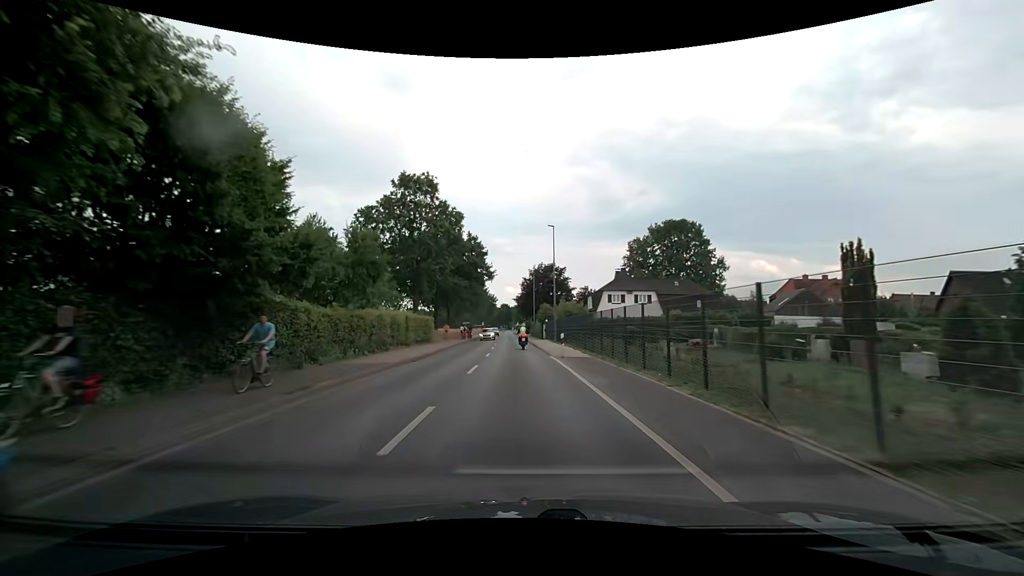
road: secondary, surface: asphalt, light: Day
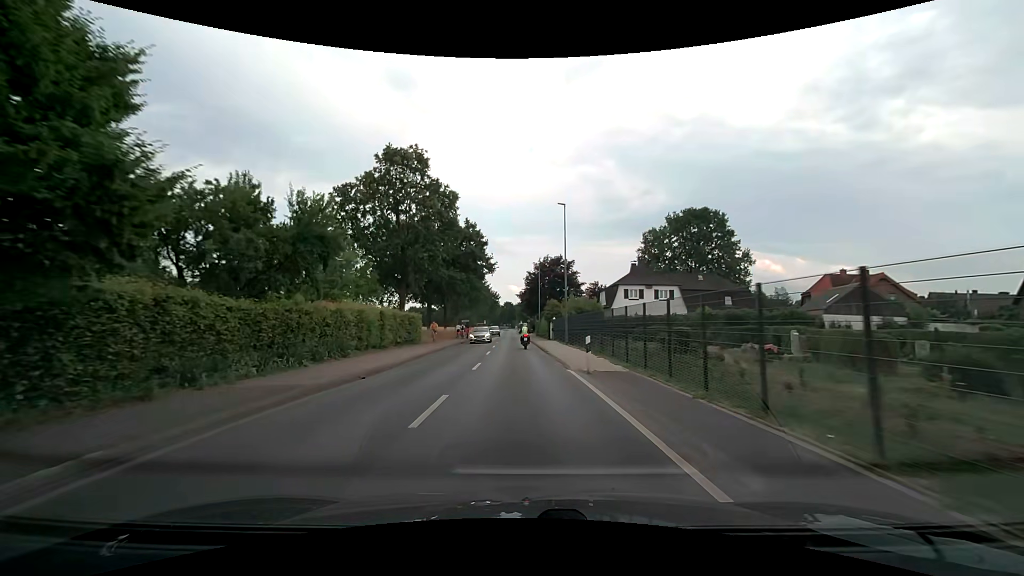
(-0.1, +7.7) m; -1°
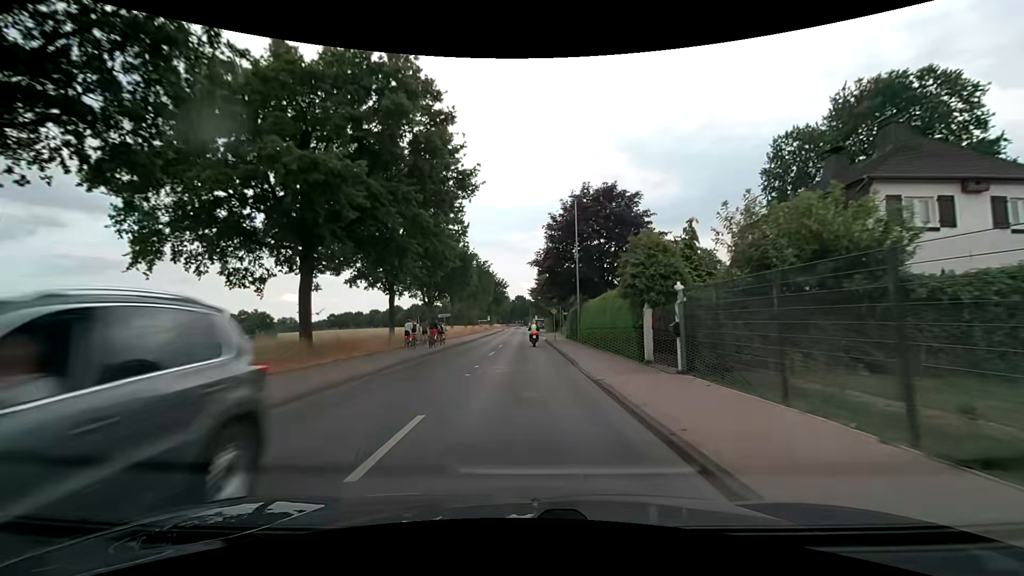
(-0.5, +38.3) m; -1°
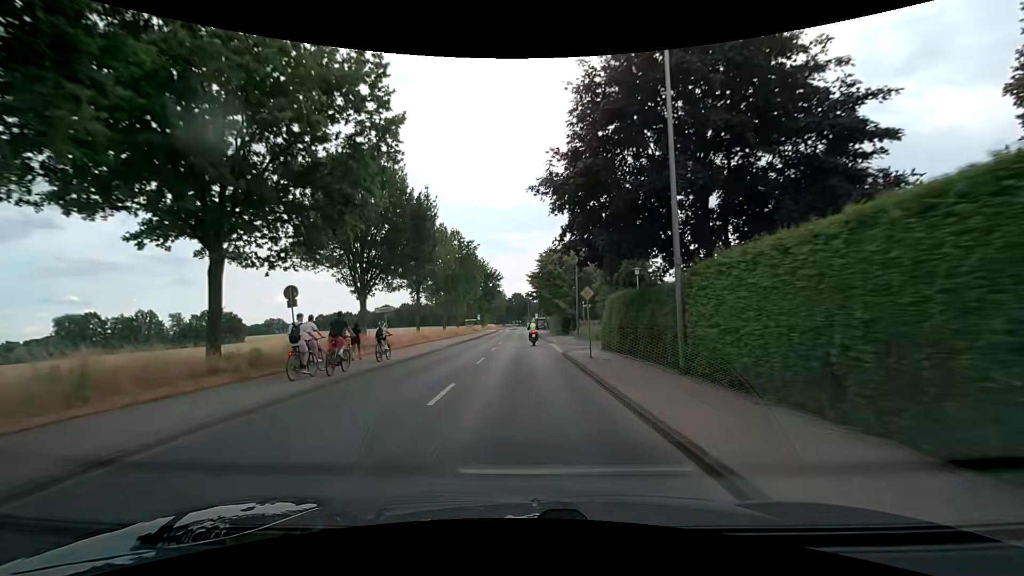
(0.0, +22.9) m; 0°
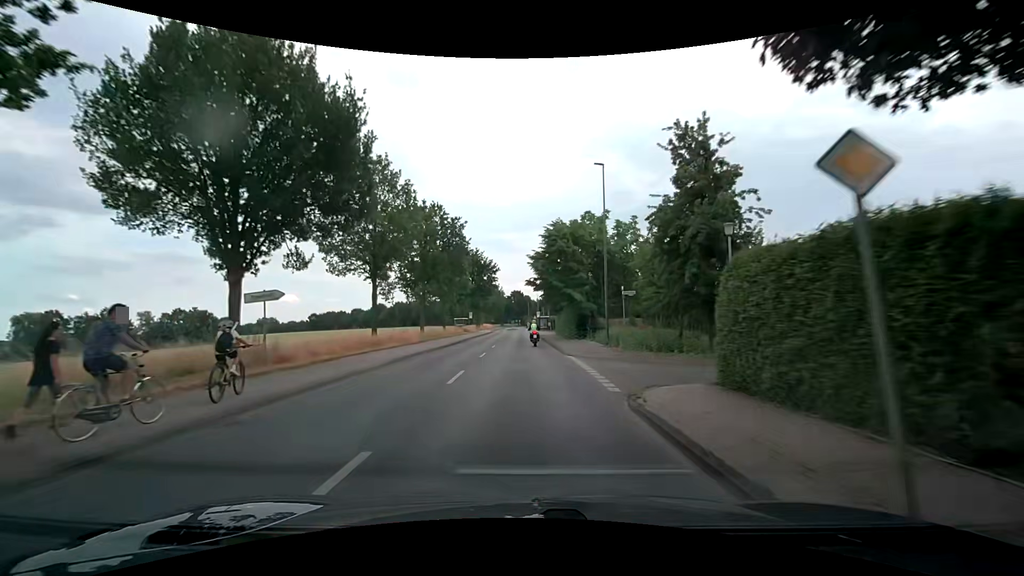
(-0.1, +15.3) m; -1°
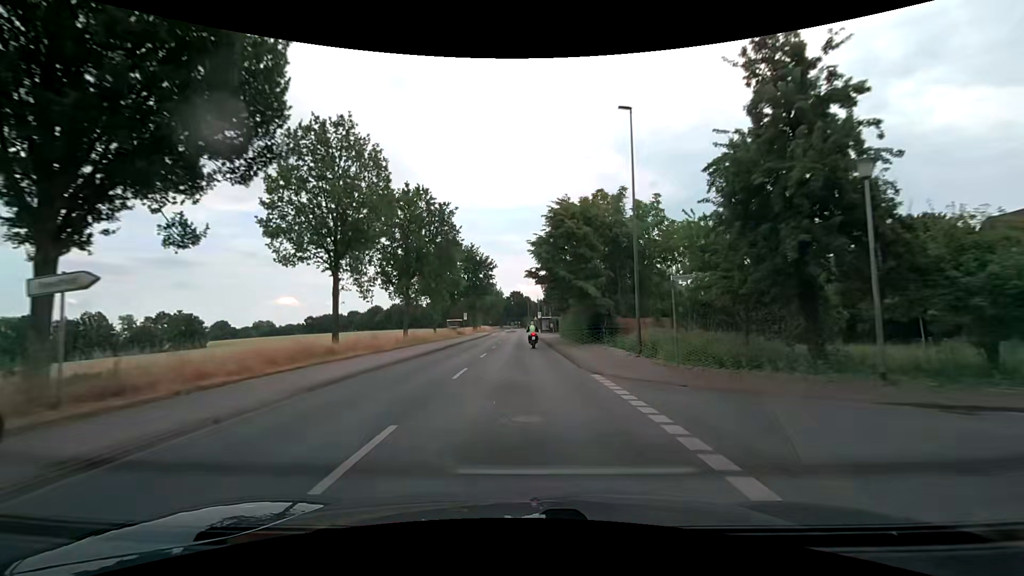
(0.0, +7.6) m; +2°
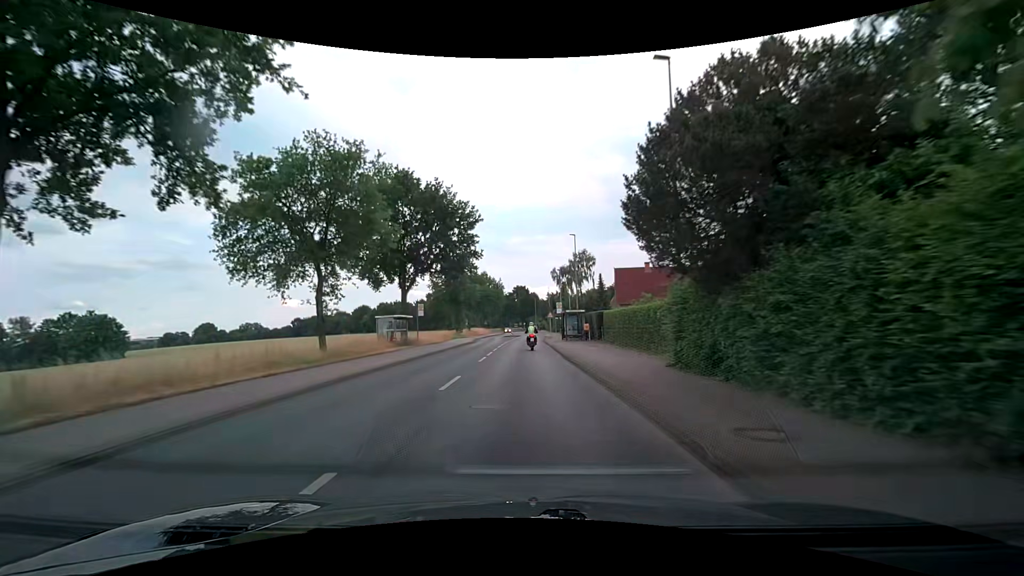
(-1.2, +38.1) m; -2°
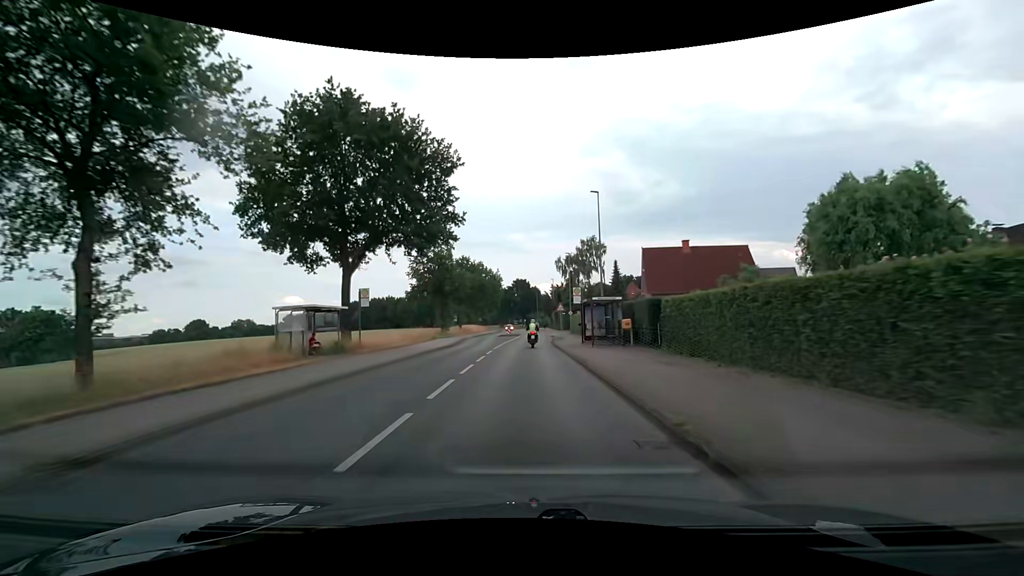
(0.0, +15.2) m; 0°
(0, +10) (0, +20) (+1, +30) (+1, +40) (+1, +50) (+2, +60) (+2, +70) (+2, +80) (+2, +90) (+2, +100) m
